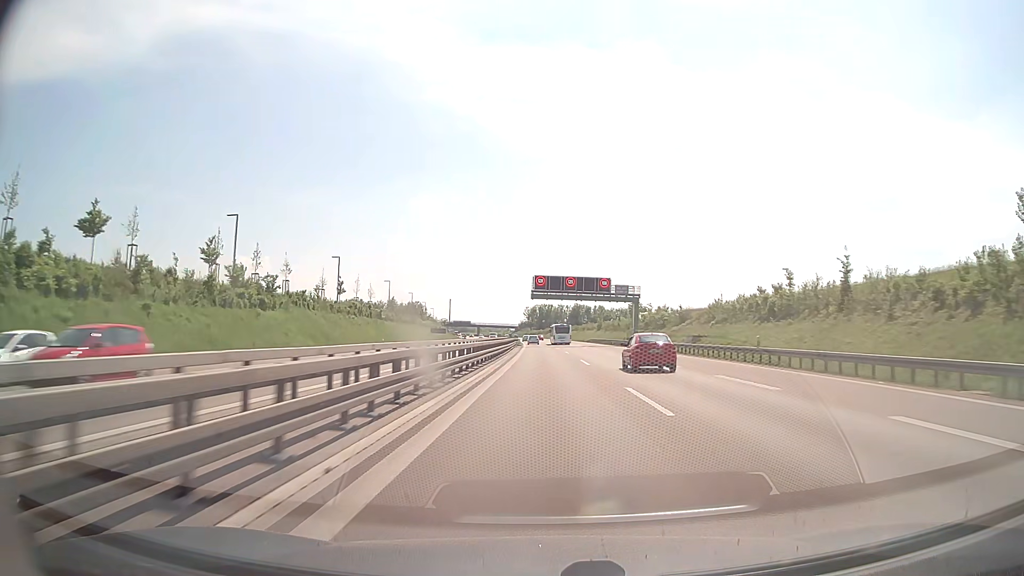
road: trunk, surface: asphalt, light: Day
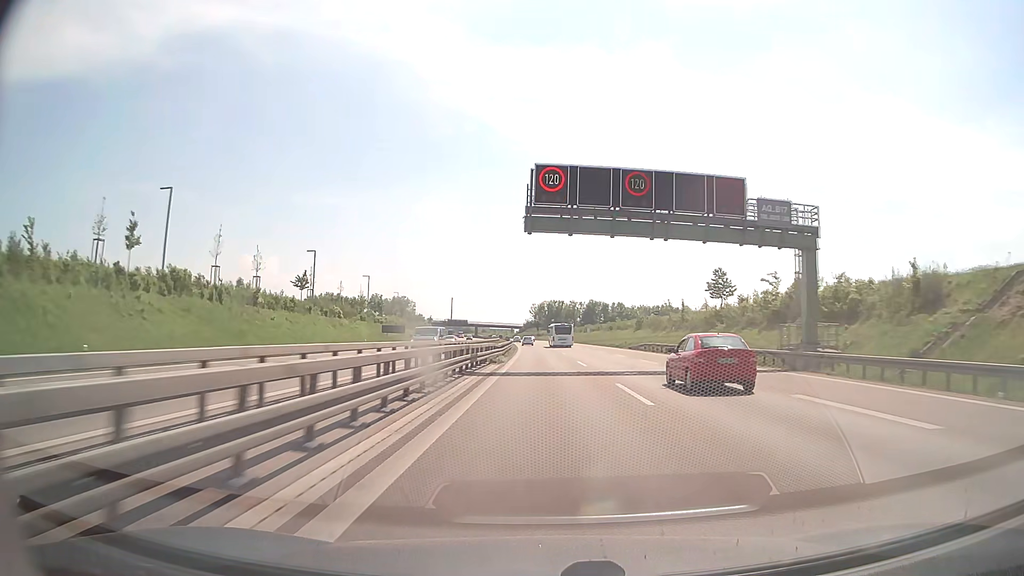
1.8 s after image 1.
(-0.3, +55.3) m; -1°
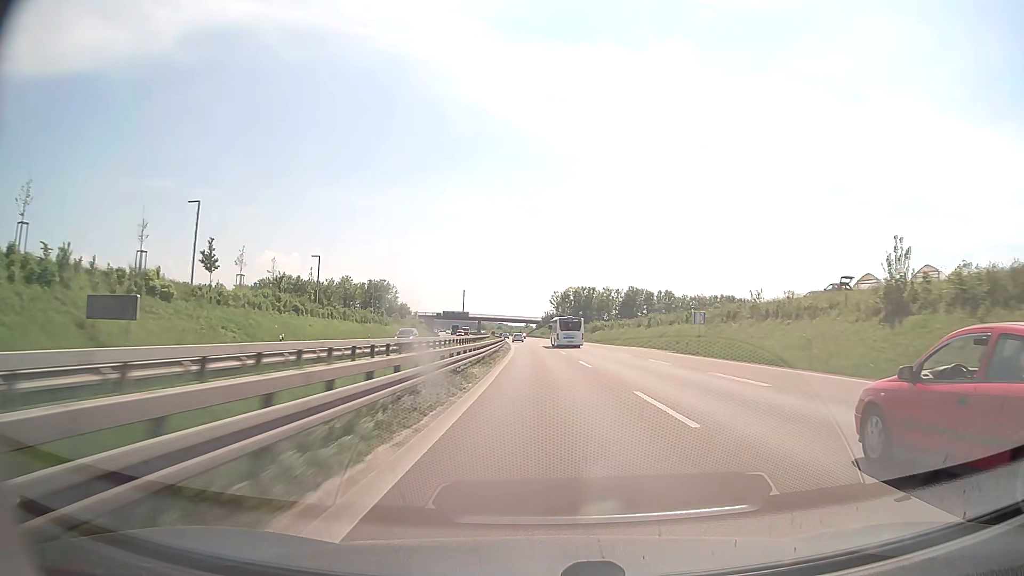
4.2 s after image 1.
(-1.1, +75.7) m; -2°
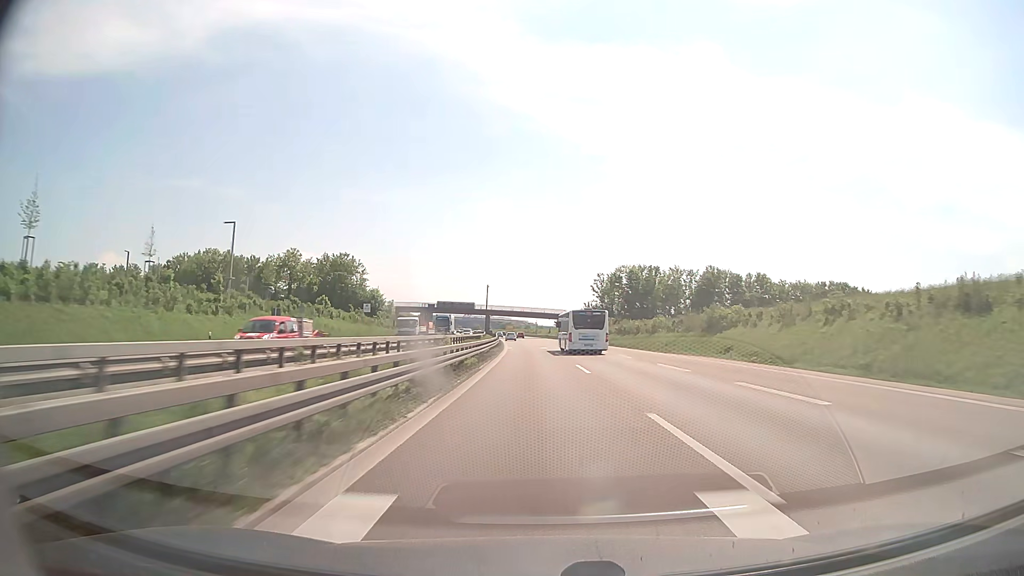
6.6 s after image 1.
(-1.6, +76.1) m; -3°
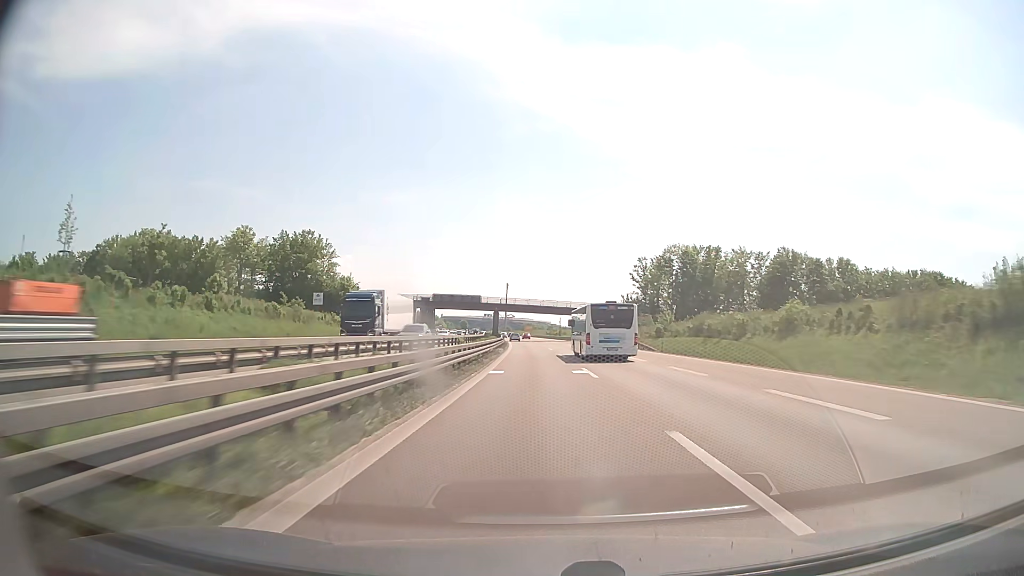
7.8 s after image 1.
(-0.5, +38.1) m; -2°
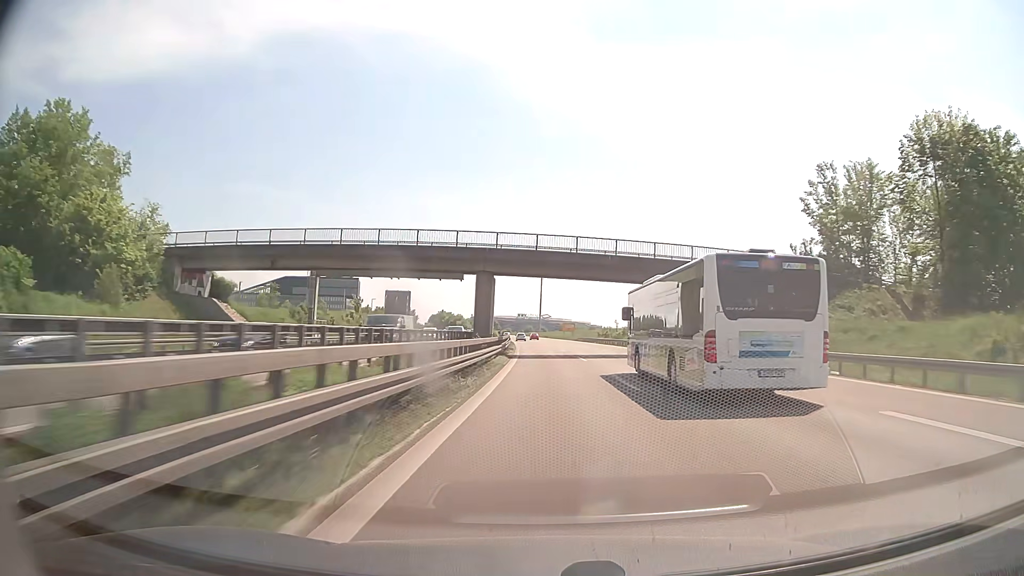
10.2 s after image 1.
(-2.4, +76.6) m; -3°
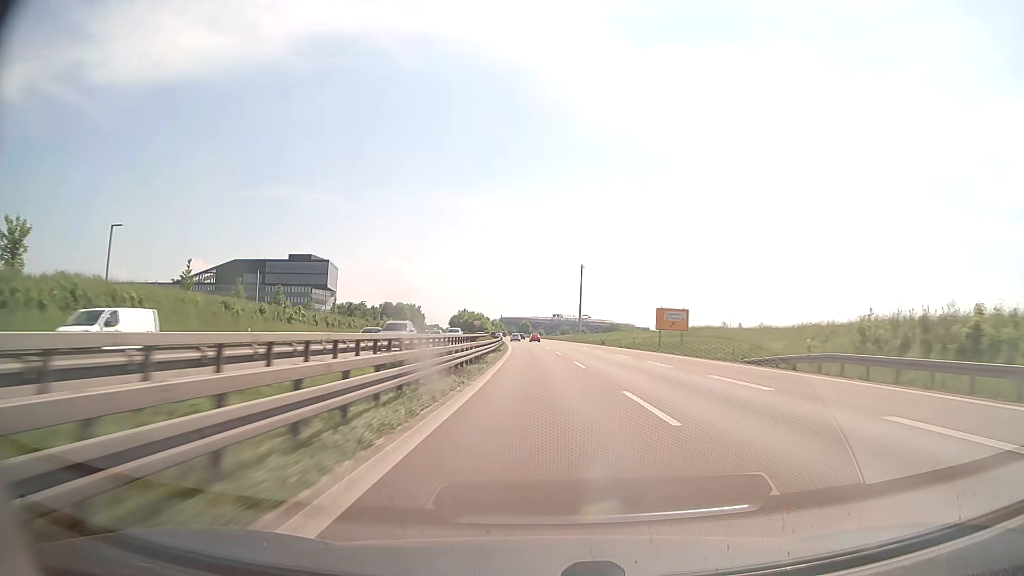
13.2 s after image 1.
(-2.4, +96.2) m; -3°
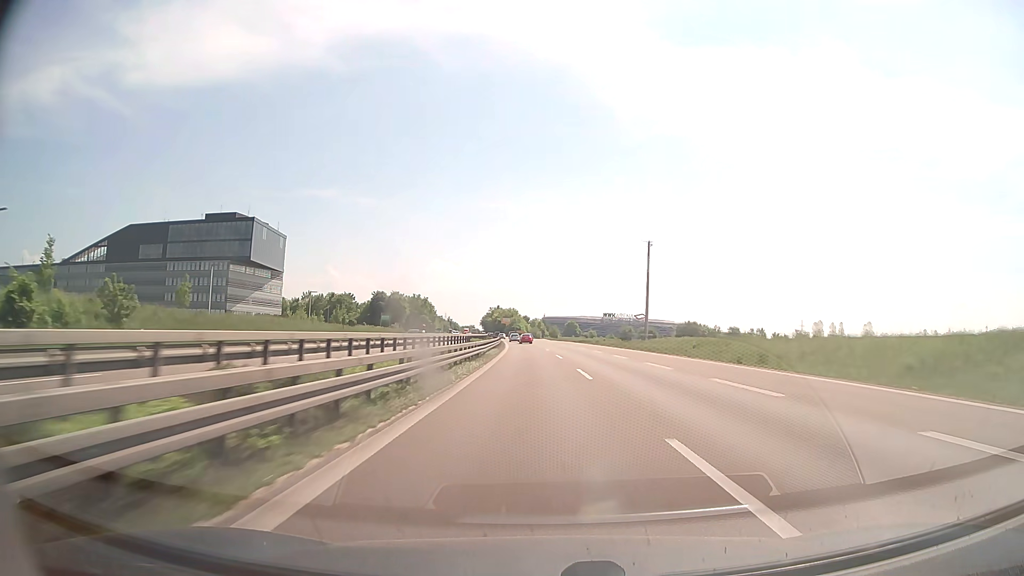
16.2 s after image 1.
(-3.1, +97.3) m; -4°
(0, +10) (0, +20) (0, +30) (0, +40) (-1, +50) (-1, +60) (-2, +70) (-2, +80) (-3, +90) (-4, +100) m
